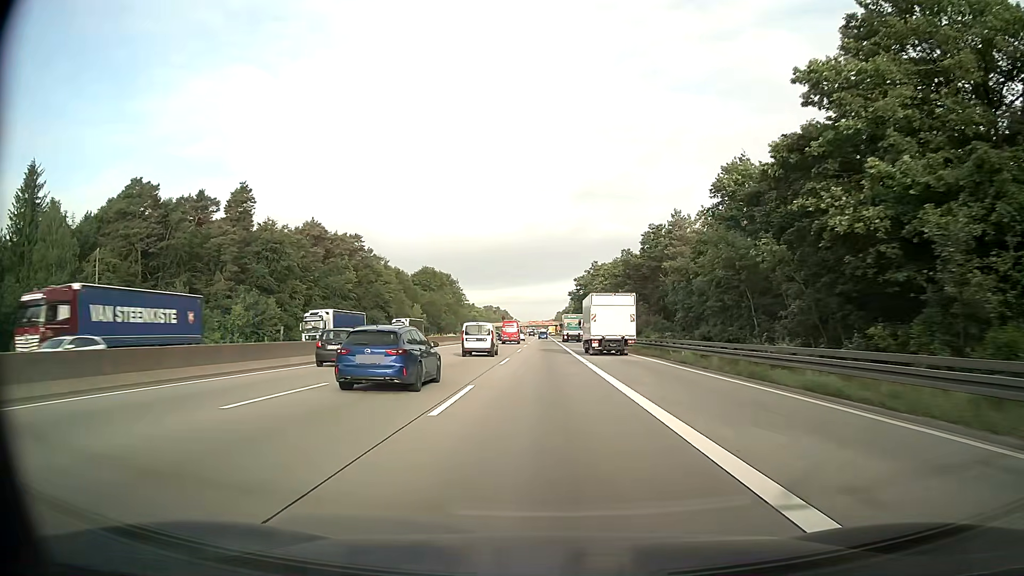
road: motorway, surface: asphalt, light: Day
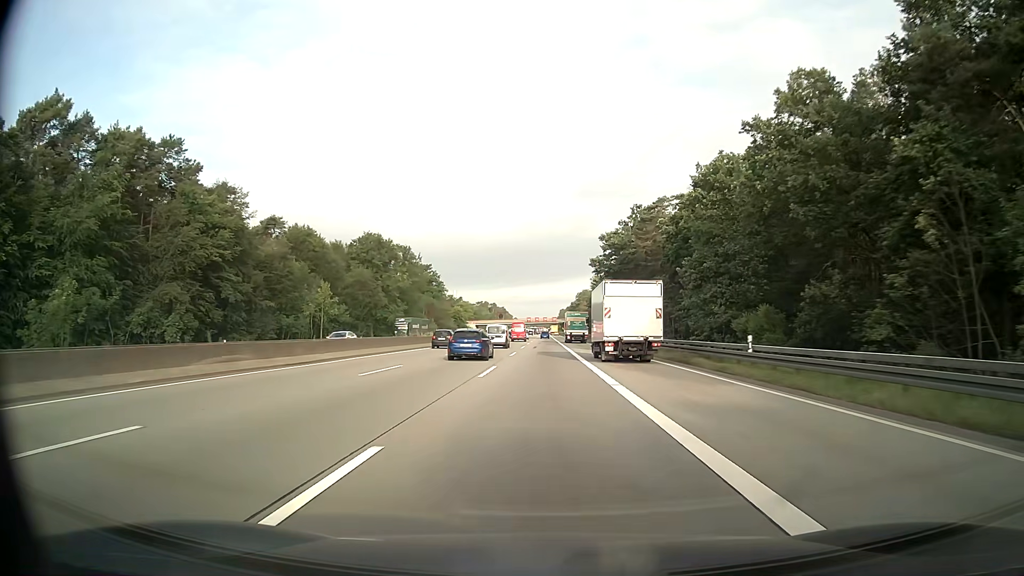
(-0.2, +80.9) m; 0°
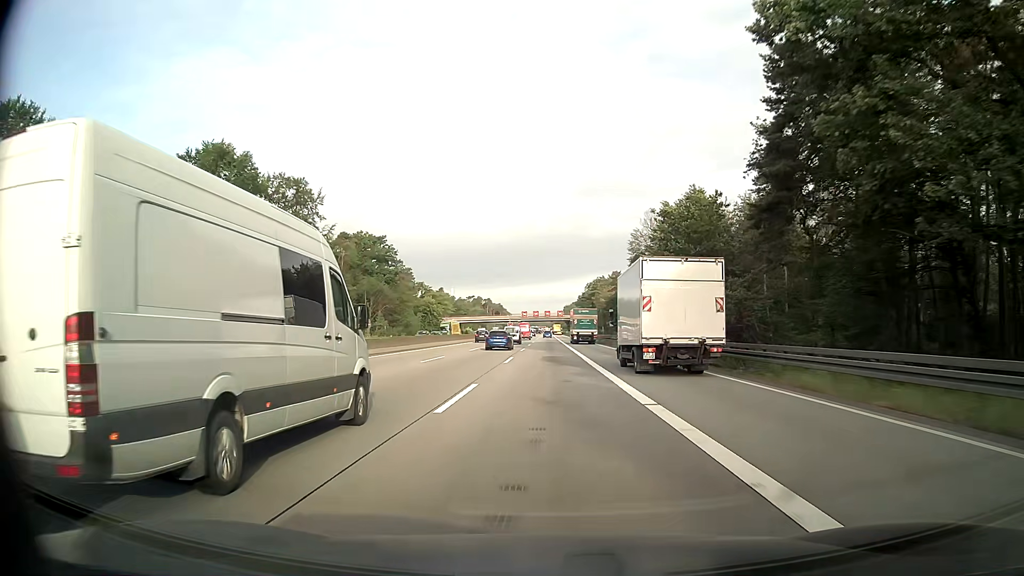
(-0.2, +80.7) m; 0°
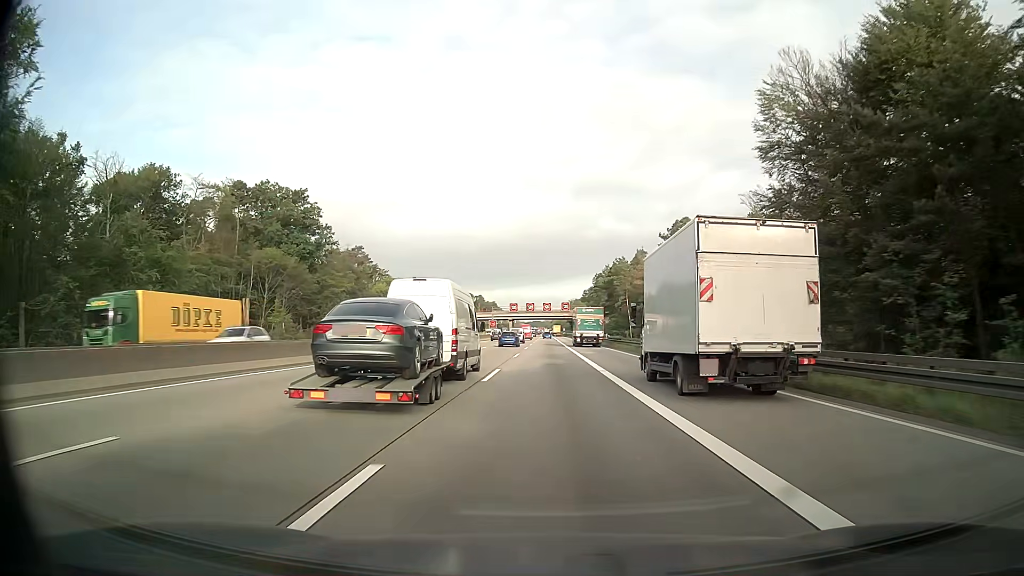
(+0.2, +64.5) m; 0°
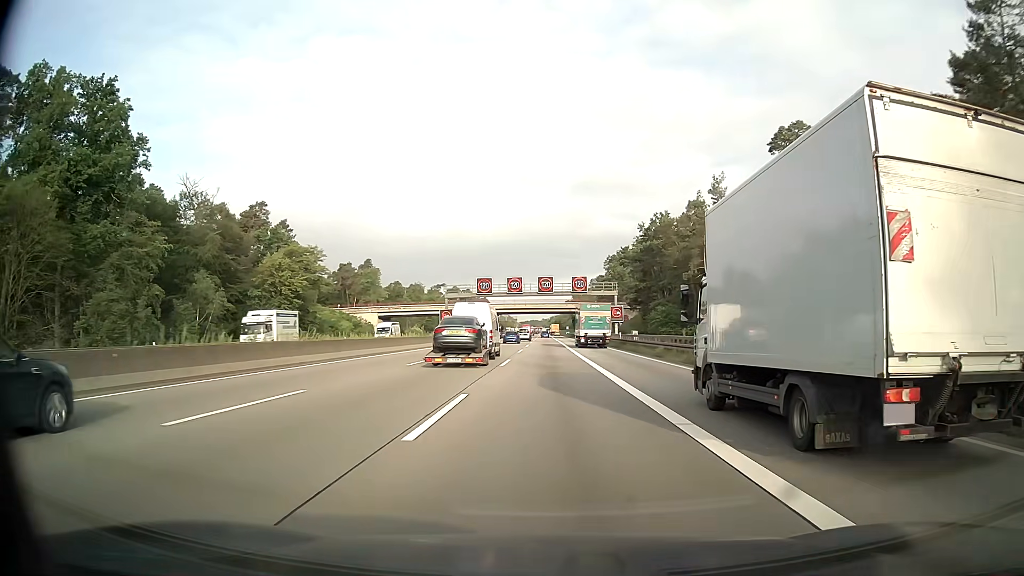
(+0.1, +64.5) m; 0°
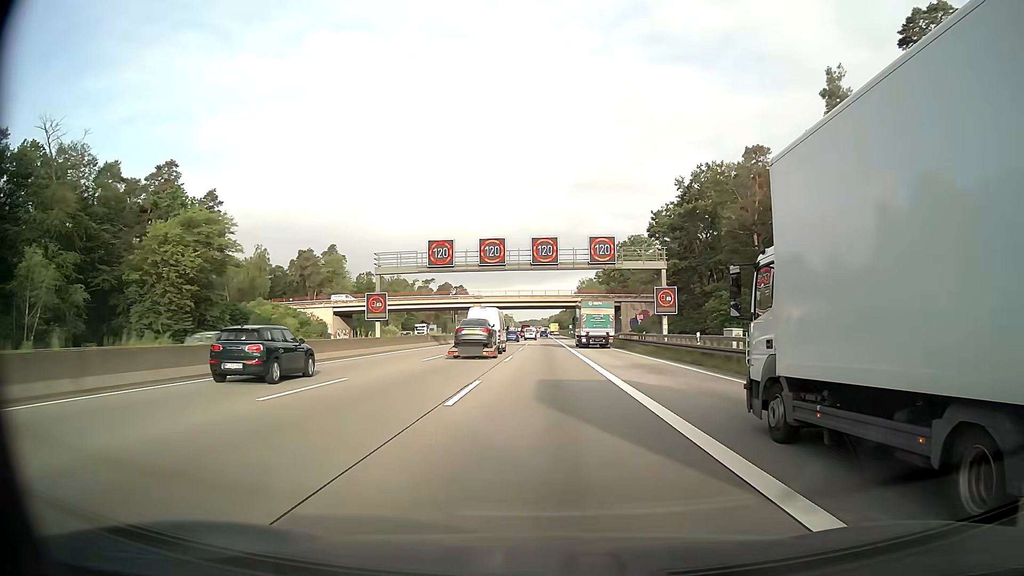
(-0.1, +32.3) m; 0°
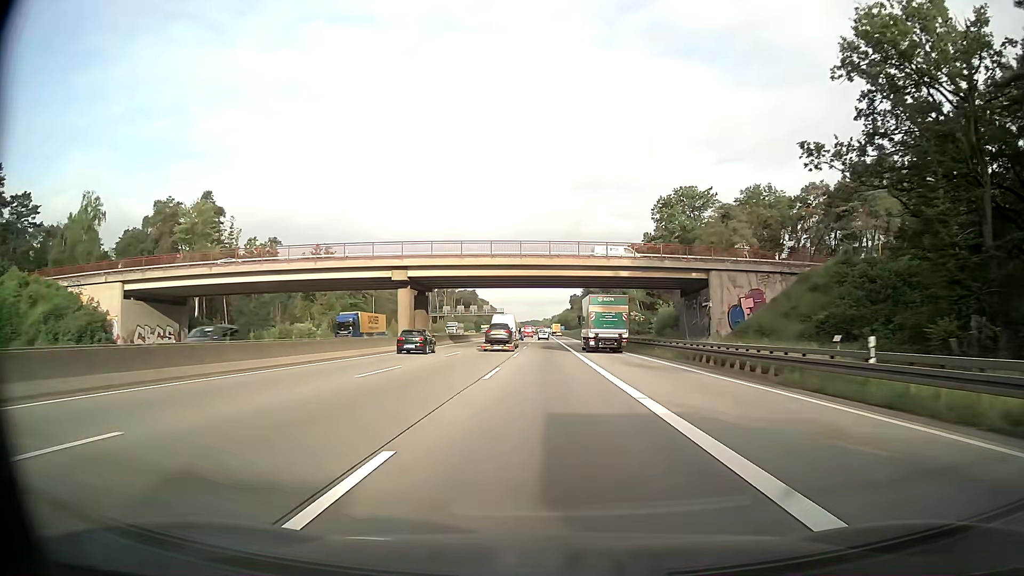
(-0.1, +65.0) m; 0°
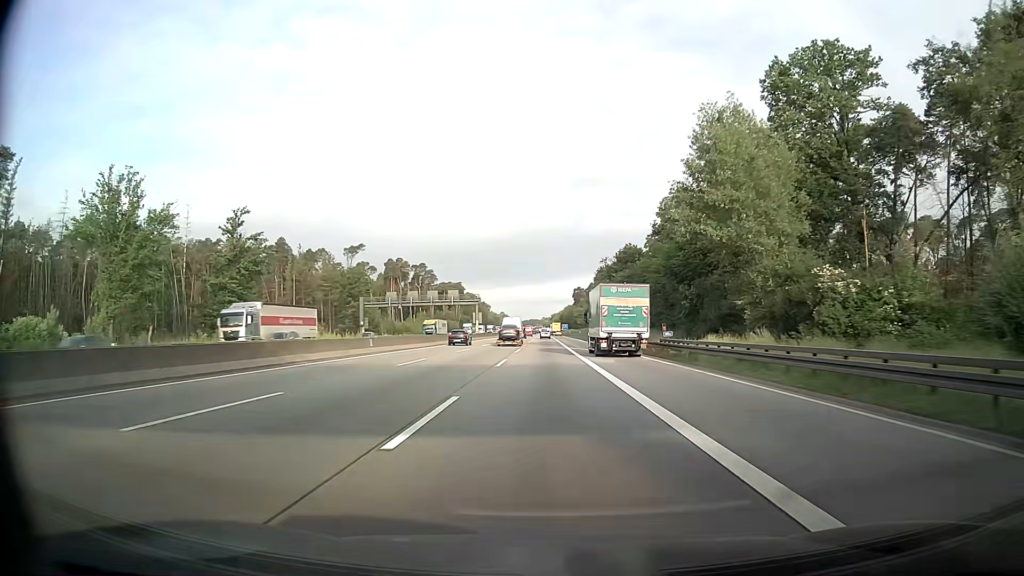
(+0.1, +65.8) m; 0°
(0, +10) (0, +20) (0, +30) (0, +40) (0, +50) (0, +60) (0, +70) (0, +80) (0, +90) (0, +100) m
